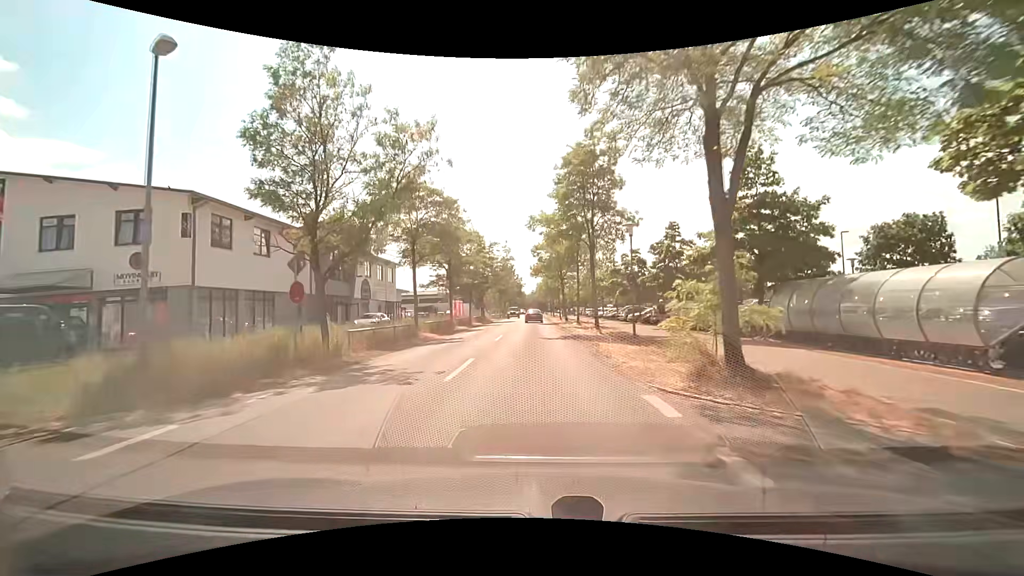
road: tertiary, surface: asphalt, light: Day
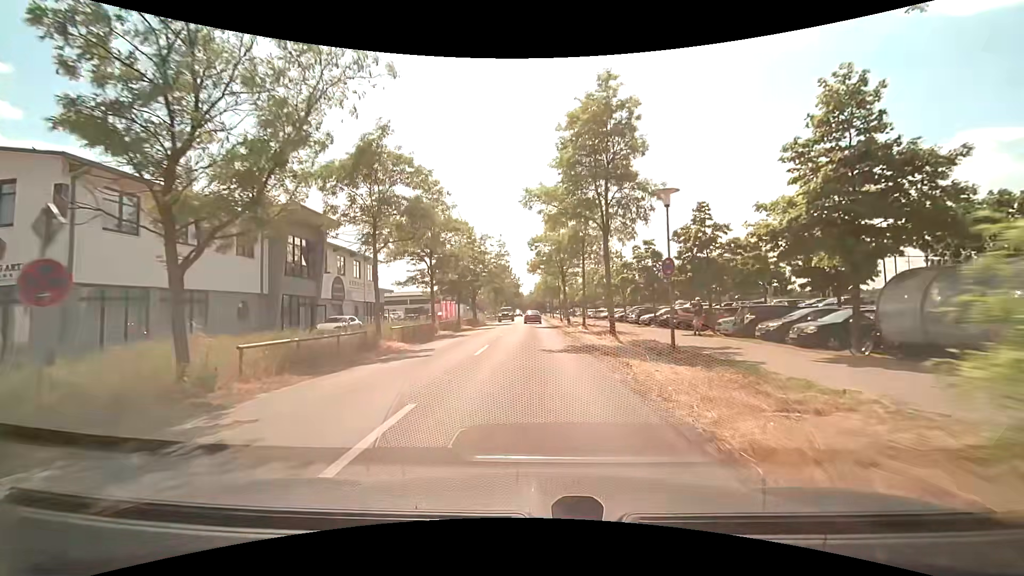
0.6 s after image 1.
(0.0, +6.4) m; 0°
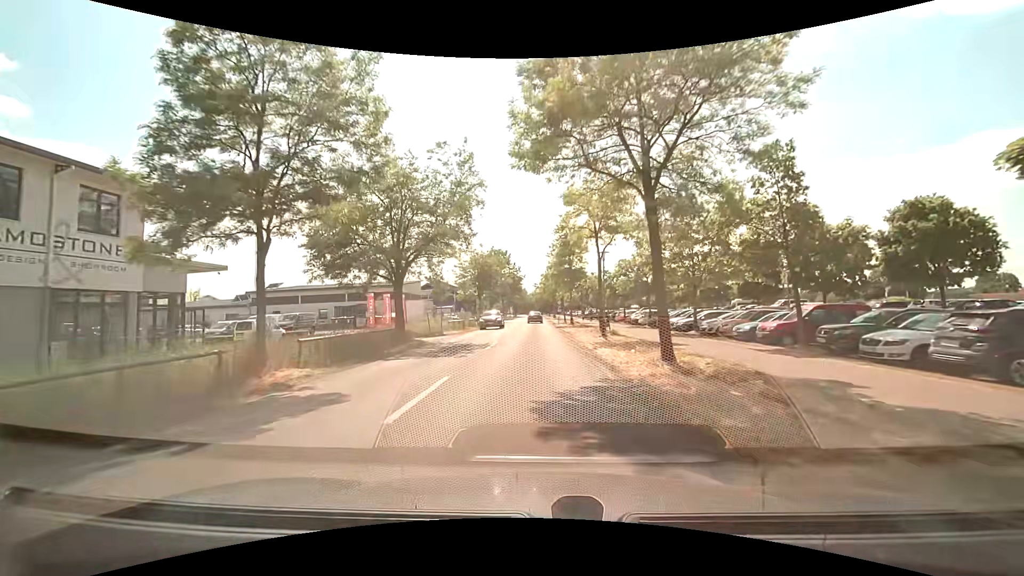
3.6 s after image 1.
(-0.1, +33.2) m; -1°
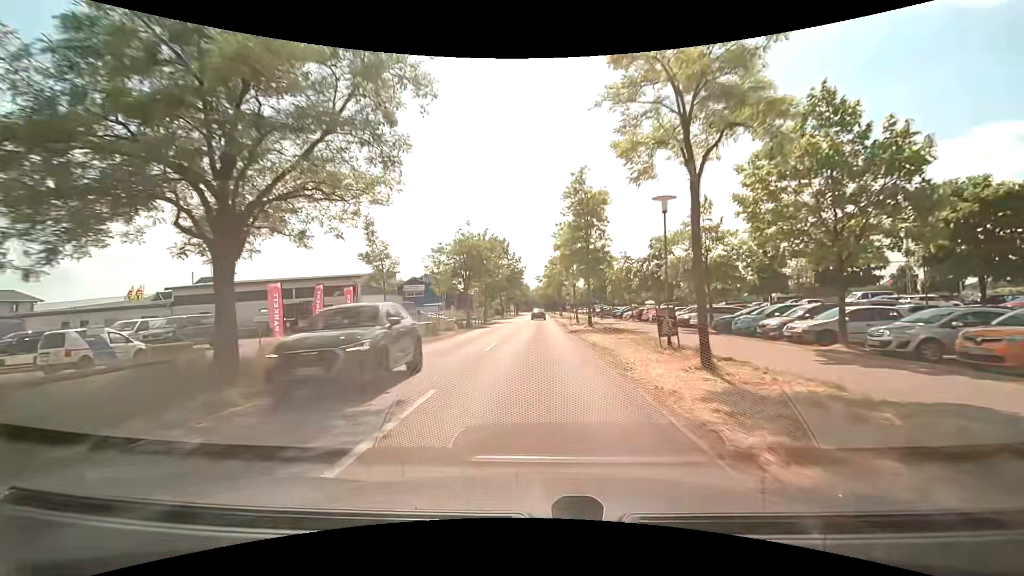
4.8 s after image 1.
(0.0, +14.1) m; -1°
